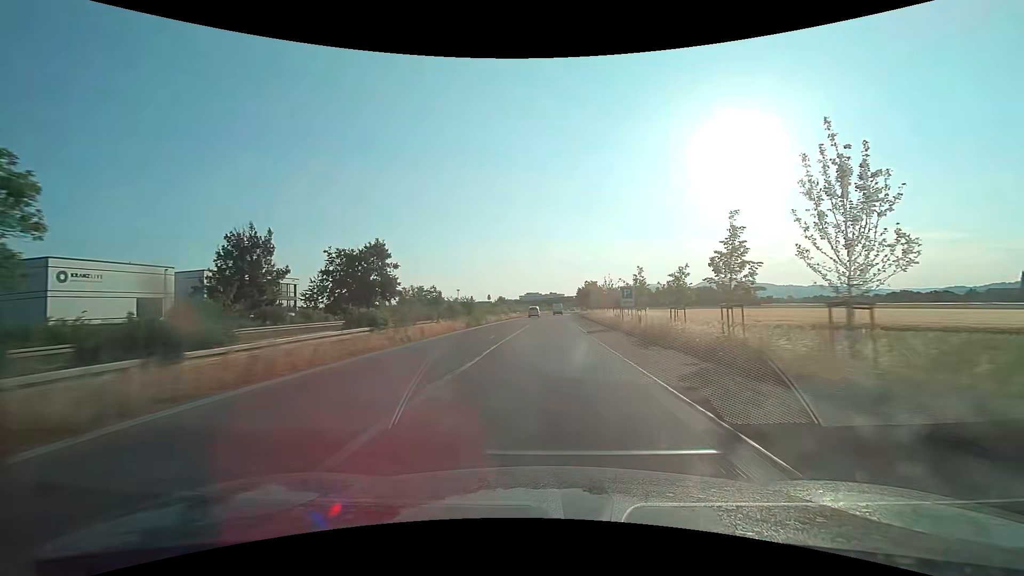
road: trunk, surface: asphalt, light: Day
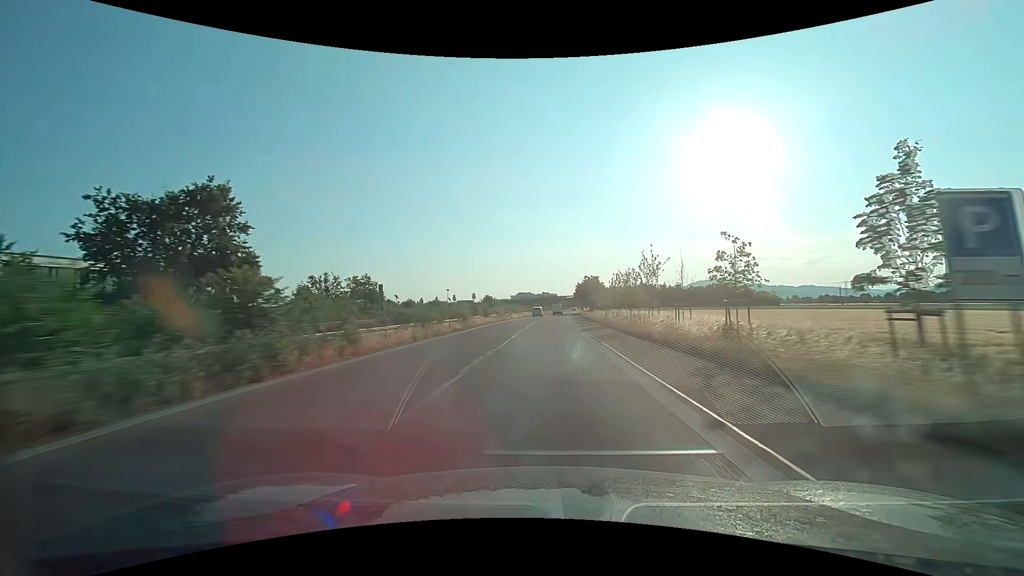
(+0.3, +30.6) m; +1°
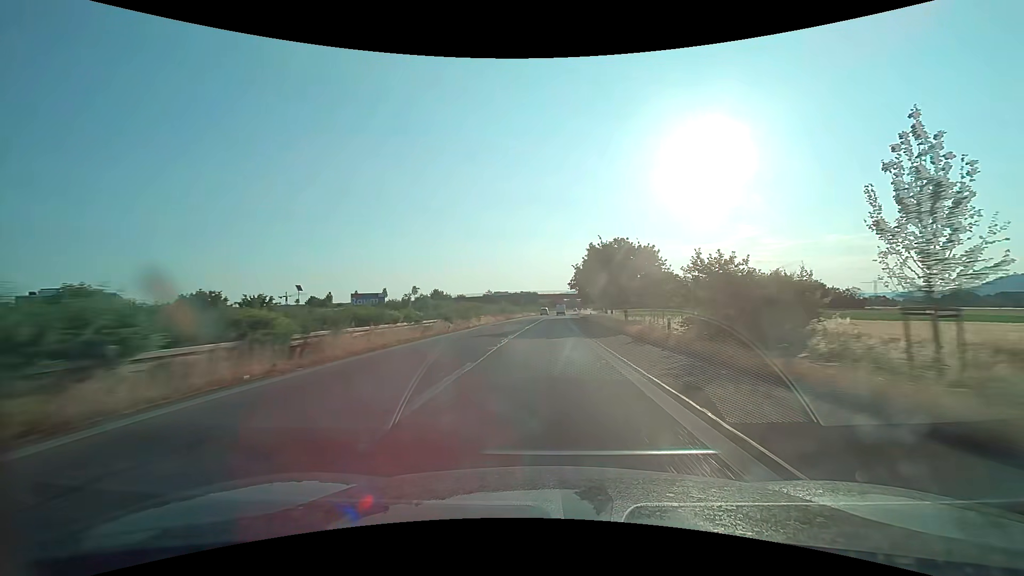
(+1.8, +76.6) m; +2°
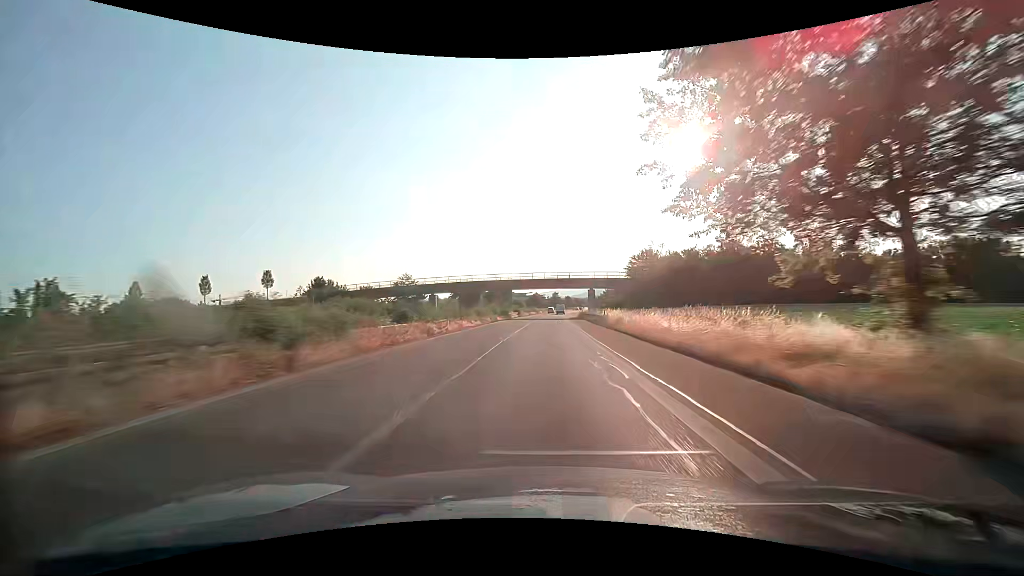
(+1.5, +76.6) m; +2°
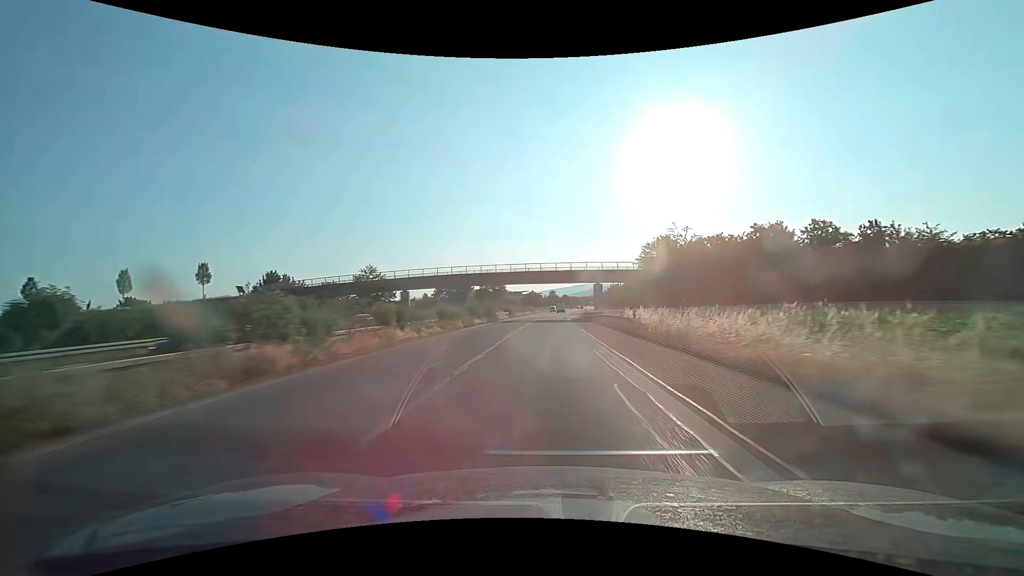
(+0.1, +15.3) m; 0°
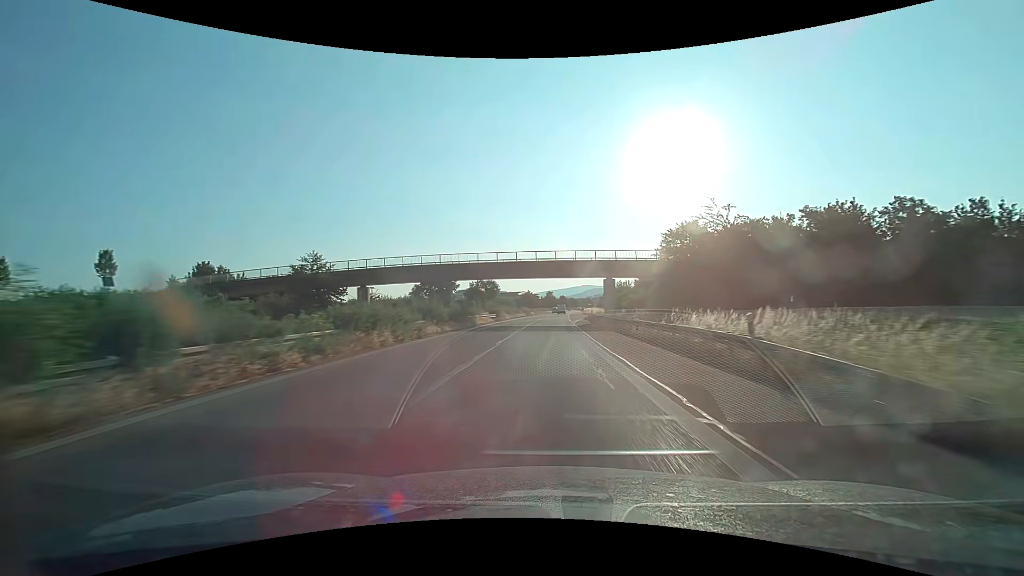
(+0.1, +15.3) m; 0°
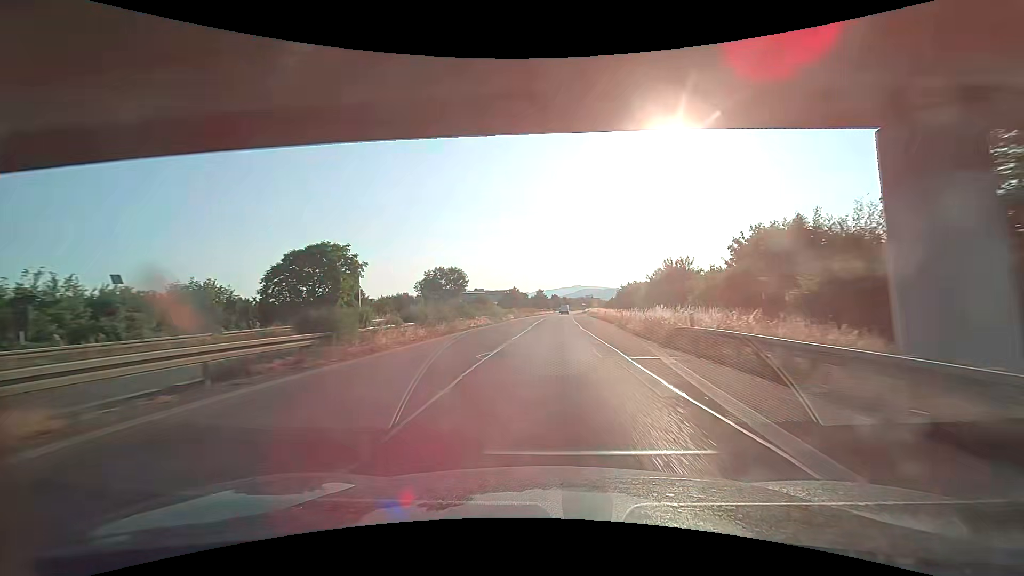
(+0.4, +45.9) m; +1°
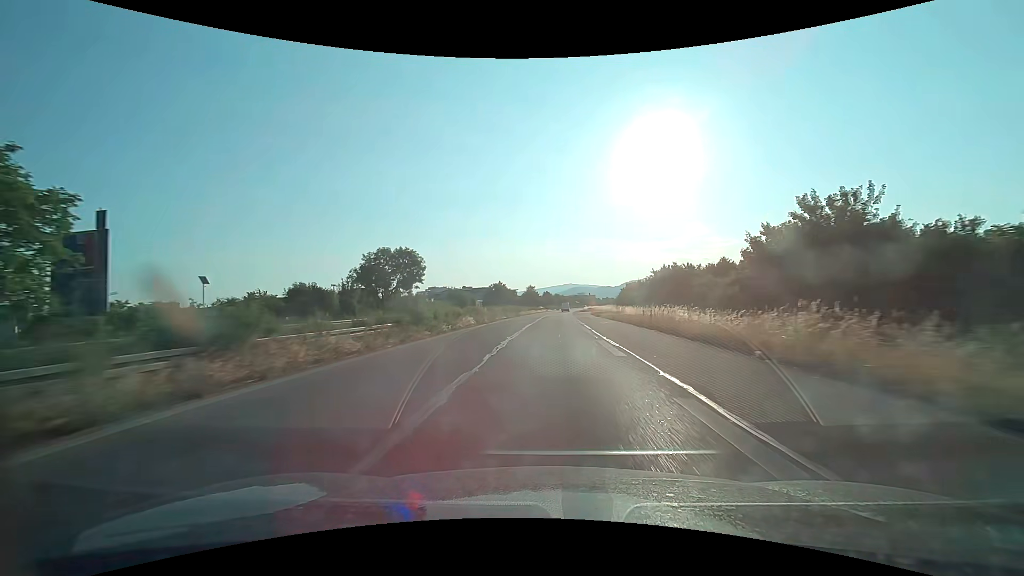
(+0.2, +30.6) m; +1°
(0, +10) (0, +20) (0, +30) (0, +40) (0, +50) (+1, +60) (+1, +70) (+1, +80) (+2, +90) (+3, +100) m
